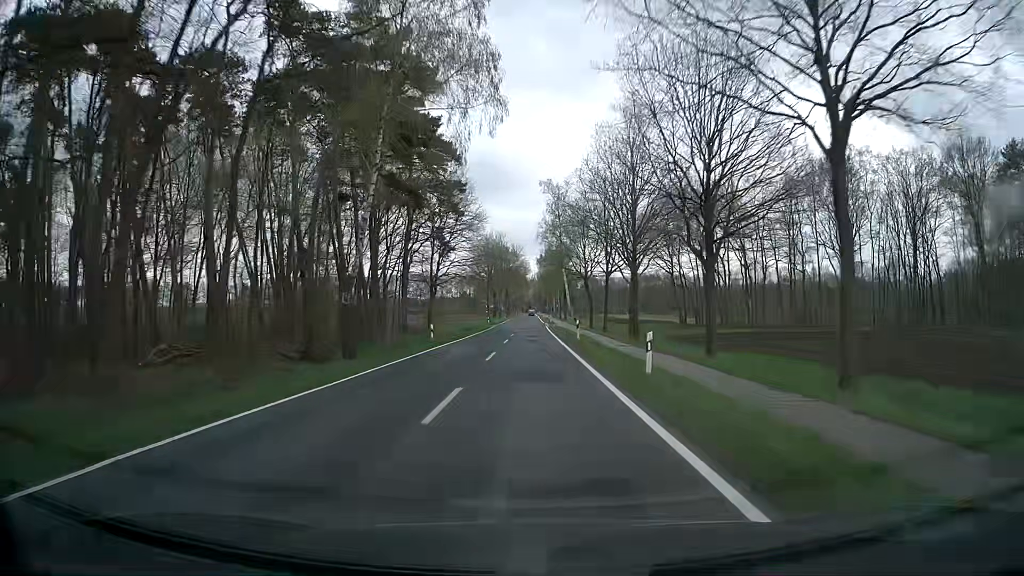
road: secondary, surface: asphalt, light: Day
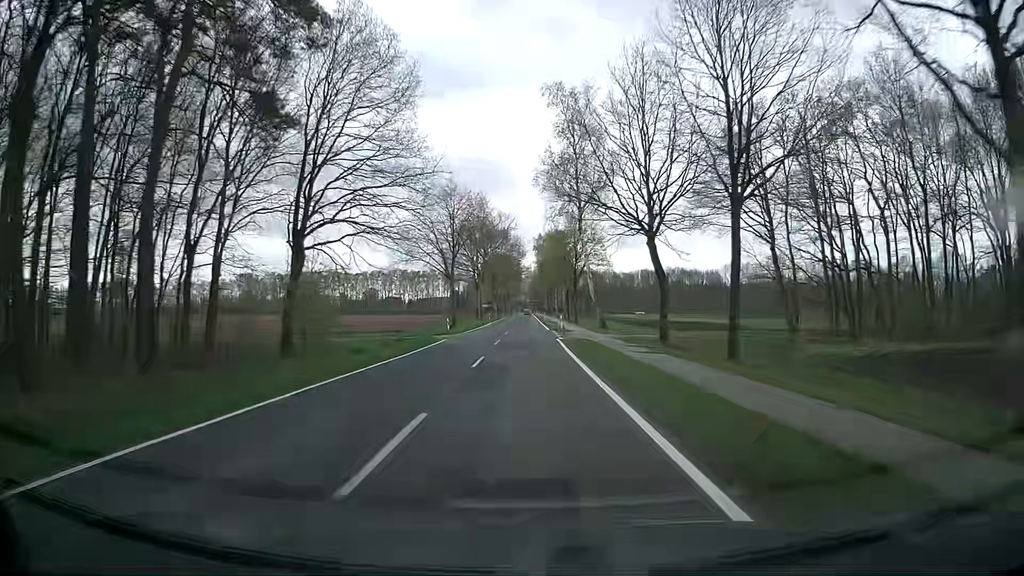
(+0.1, +39.5) m; 0°
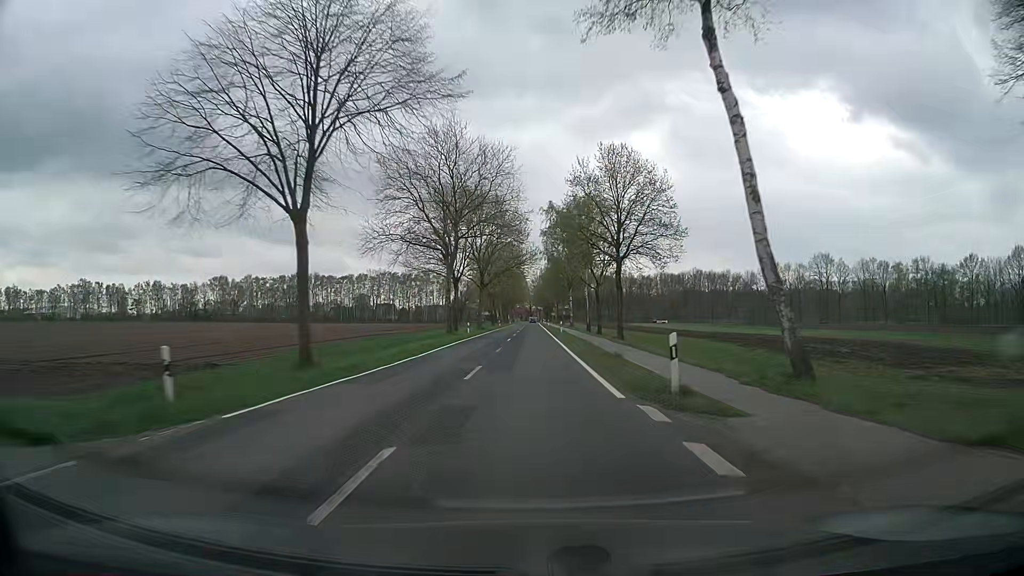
(0.0, +38.5) m; 0°
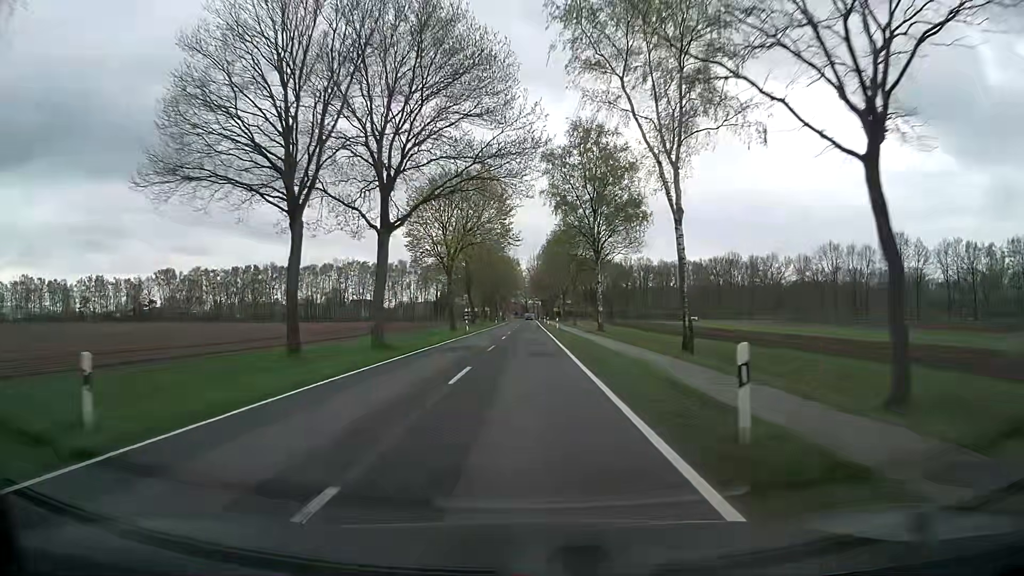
(+0.3, +49.7) m; 0°
(0, +10) (0, +20) (0, +30) (0, +40) (0, +50) (0, +60) (0, +70) (0, +80) (0, +90) (0, +100) m
